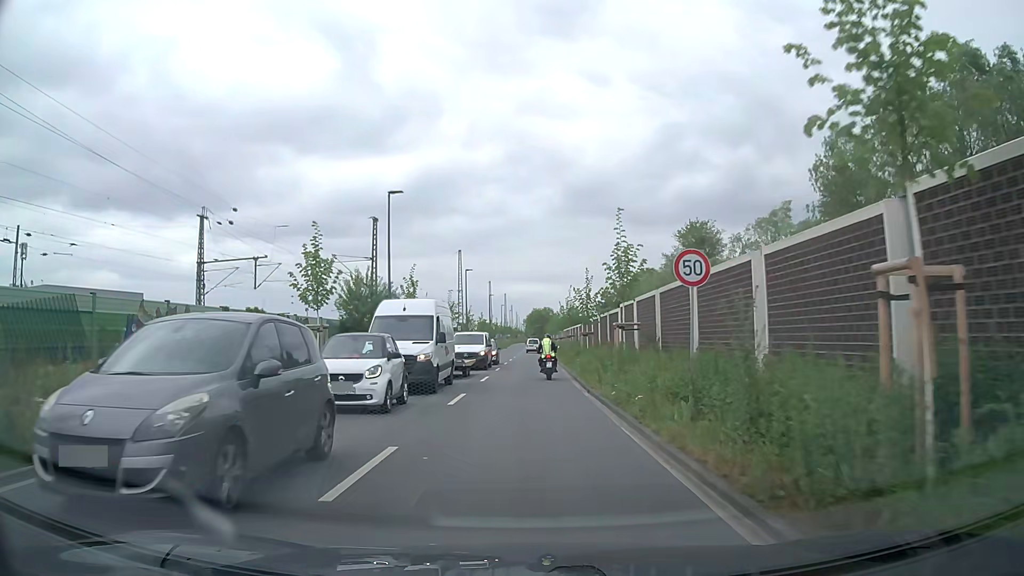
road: secondary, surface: asphalt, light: Day
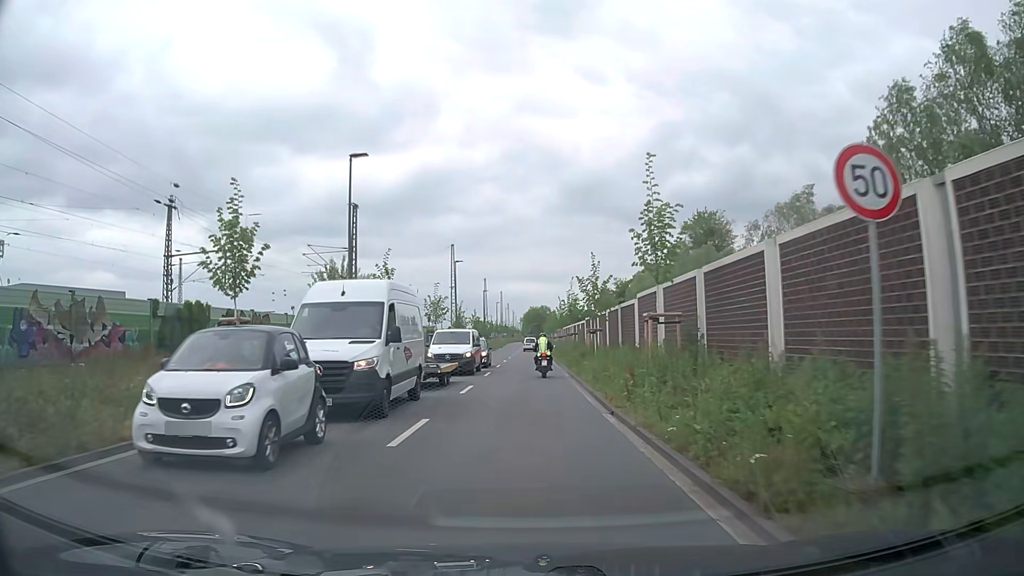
(0.0, +6.0) m; 0°
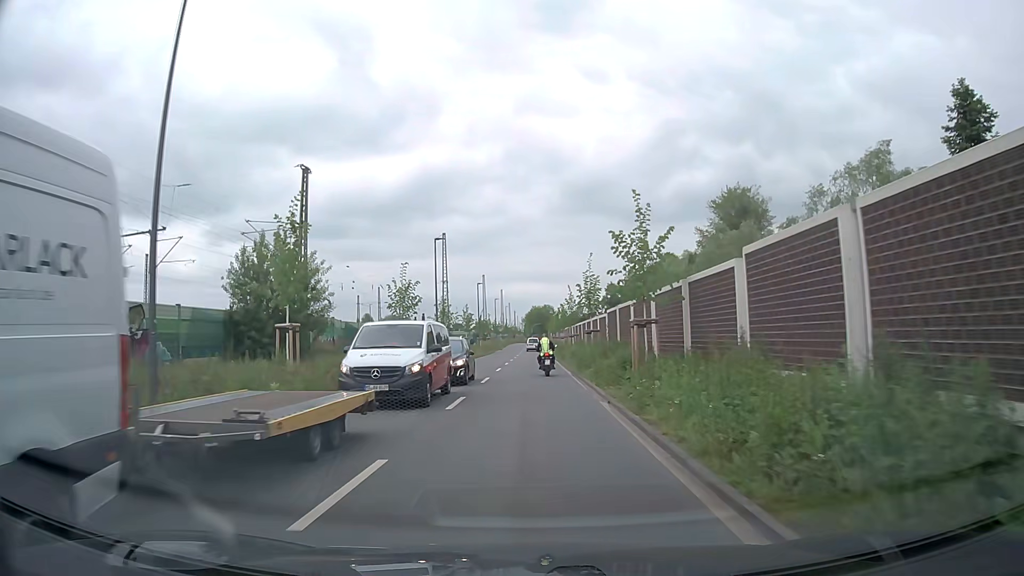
(0.0, +13.0) m; 0°
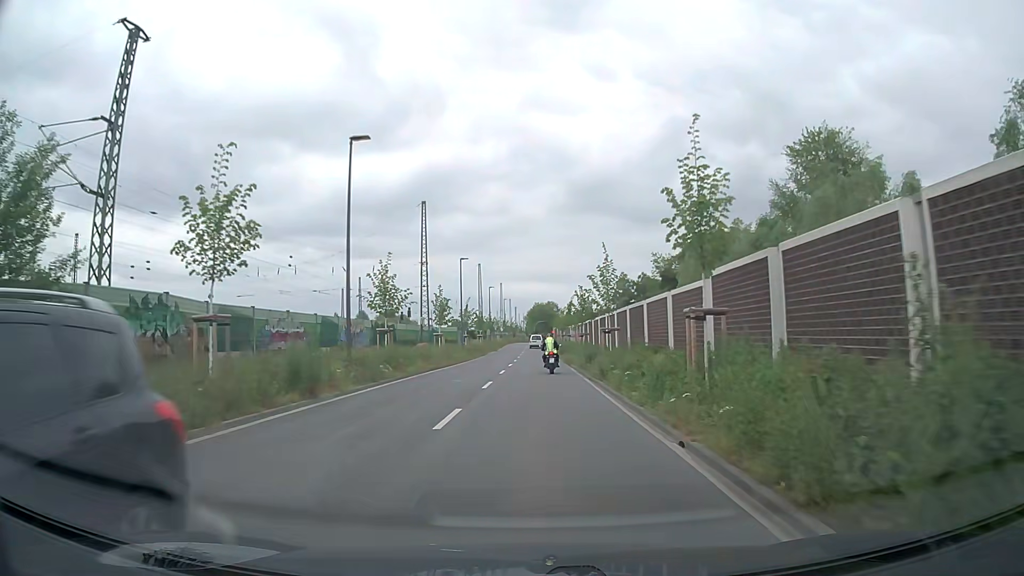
(-0.1, +21.5) m; 0°
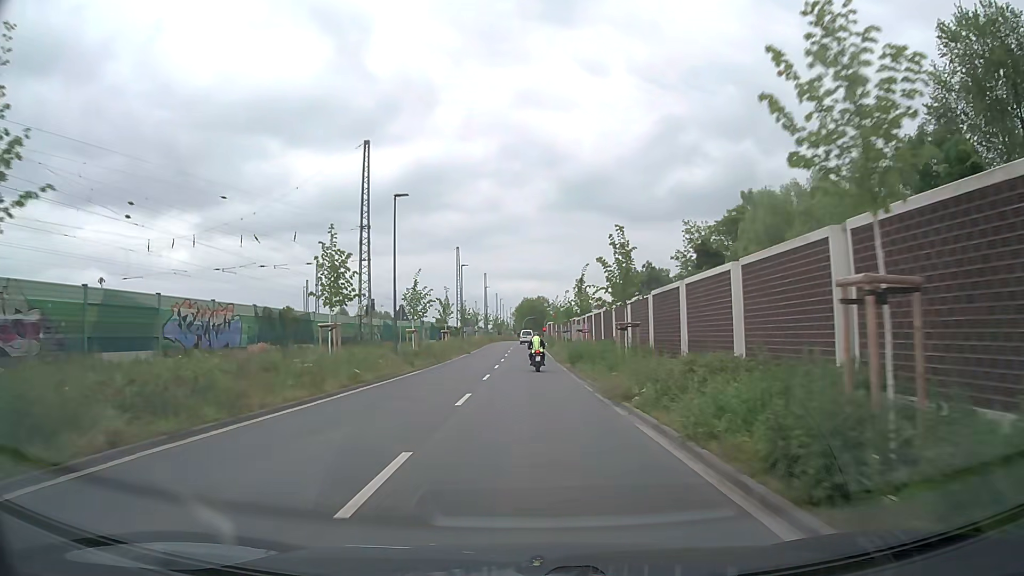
(0.0, +23.2) m; +1°
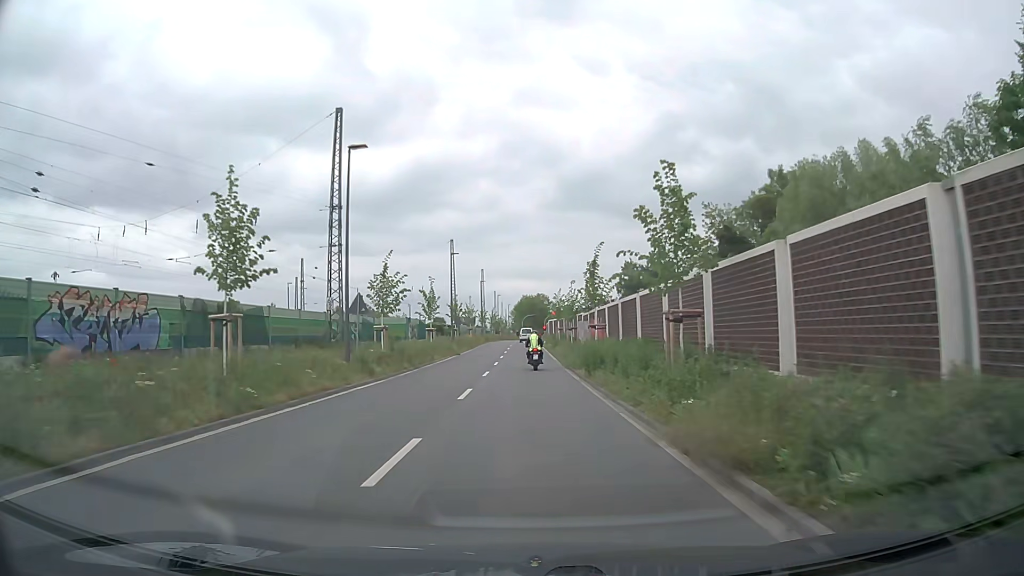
(0.0, +7.9) m; 0°
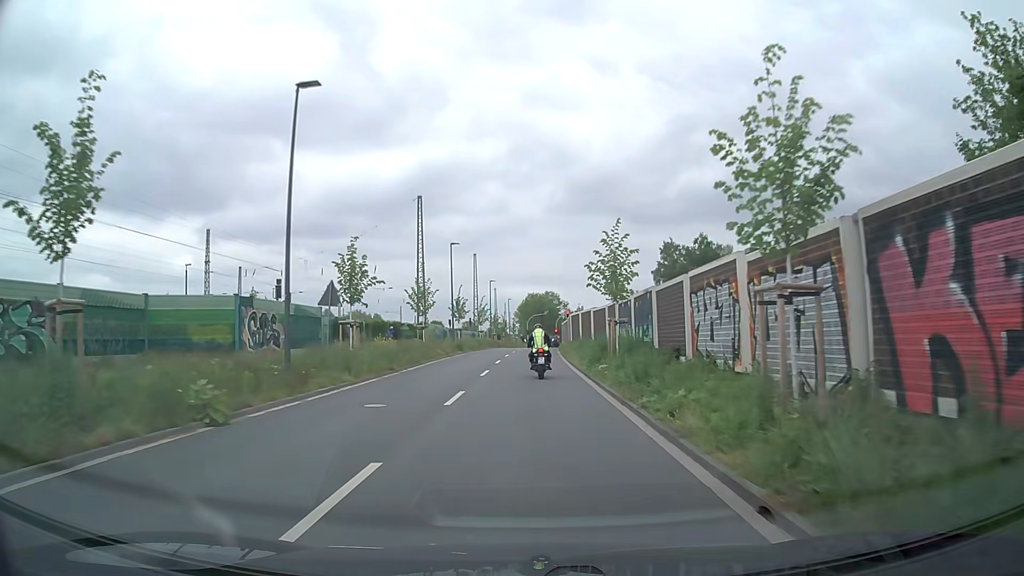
(0.0, +37.9) m; -1°
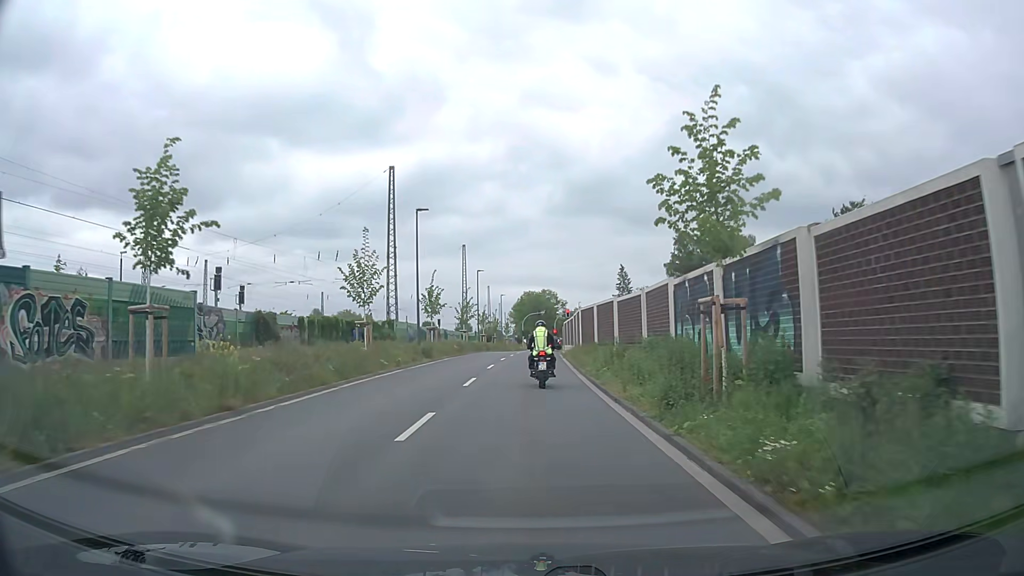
(+0.1, +13.4) m; +1°
(0, +10) (0, +20) (0, +30) (0, +40) (0, +50) (0, +60) (0, +70) (+1, +80) (+1, +90) (+2, +100) m
